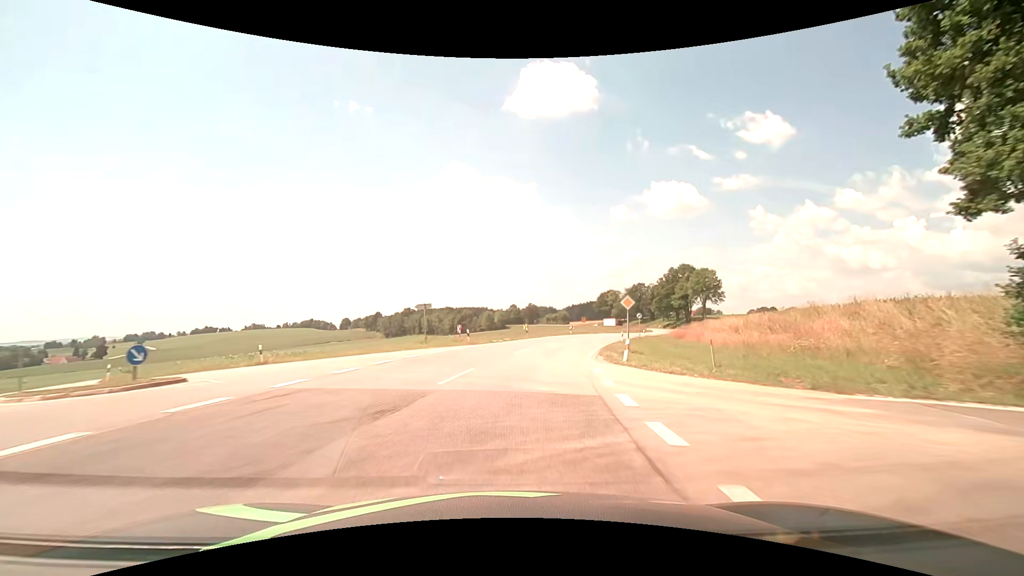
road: secondary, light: Day
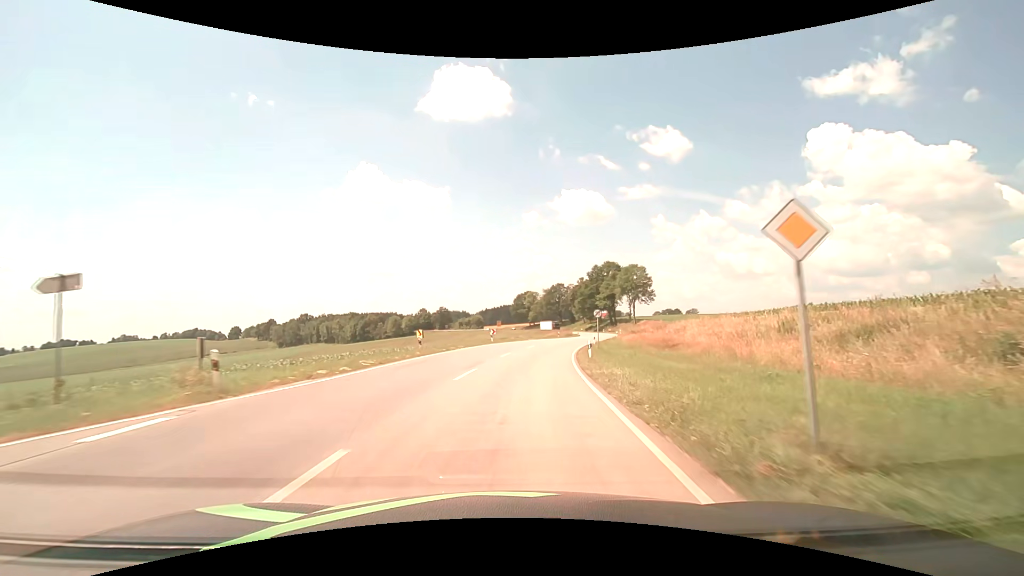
(+1.9, +21.5) m; +10°
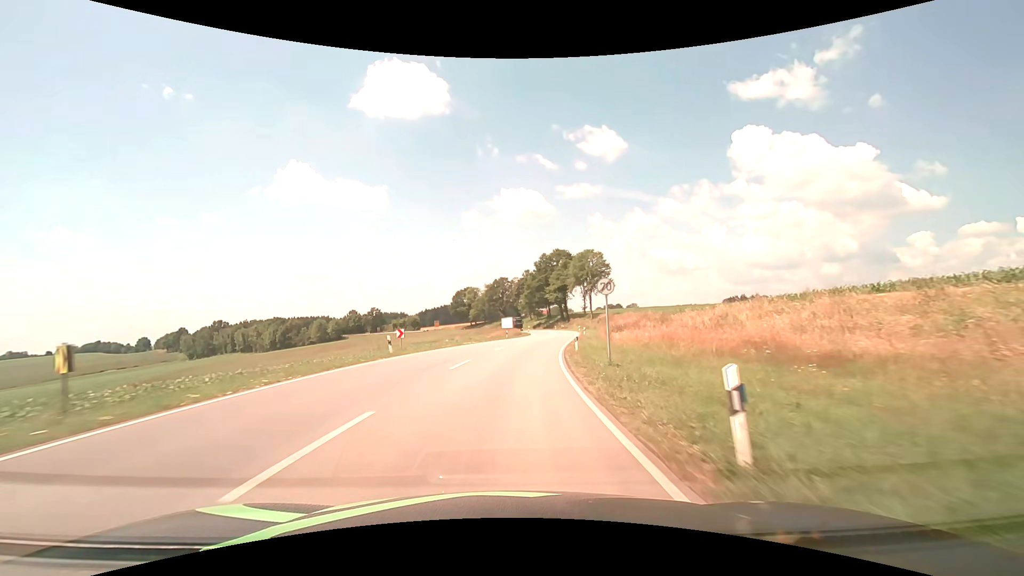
(+1.6, +21.4) m; +7°
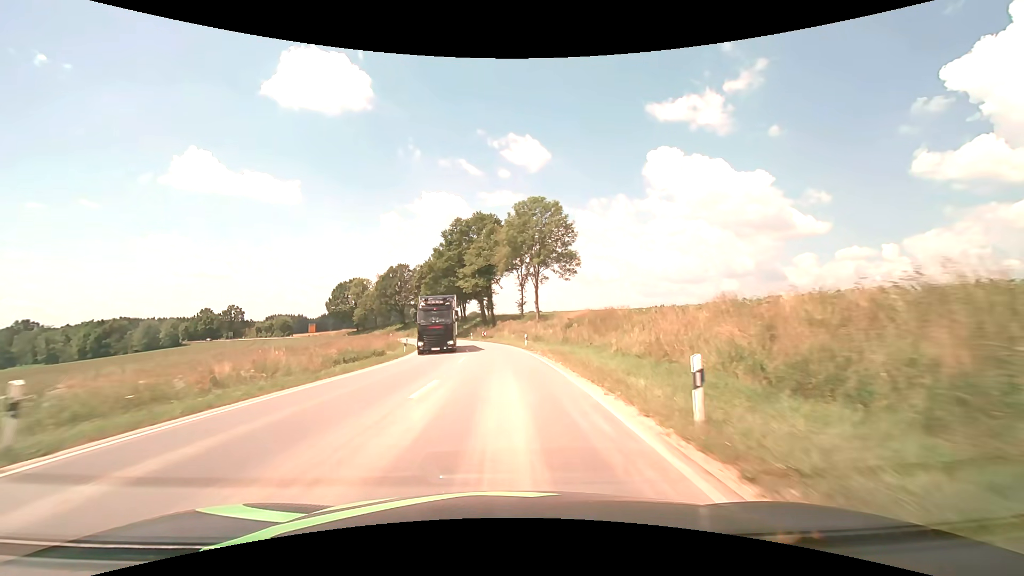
(+5.2, +53.5) m; +9°
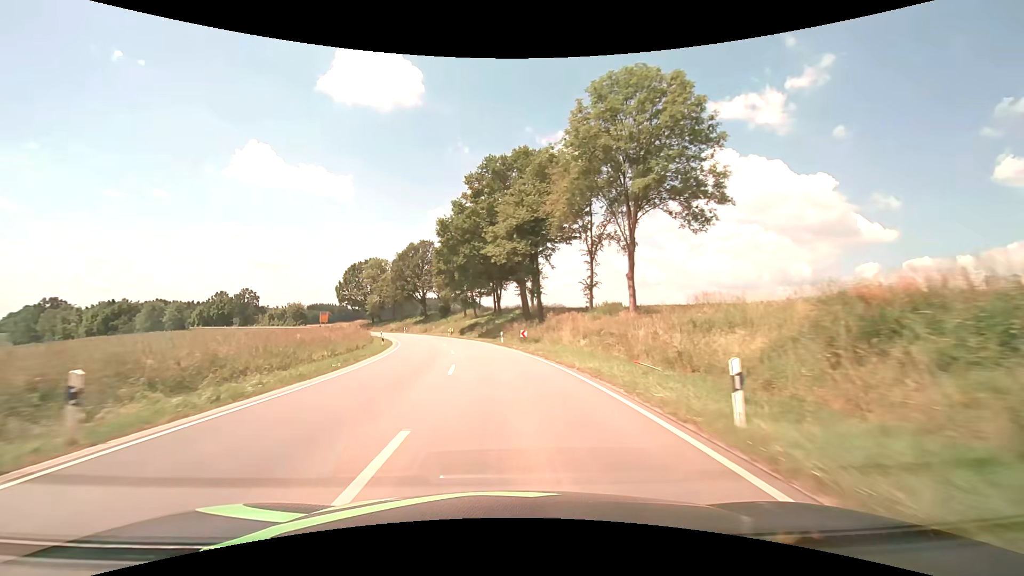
(-1.0, +32.2) m; -4°
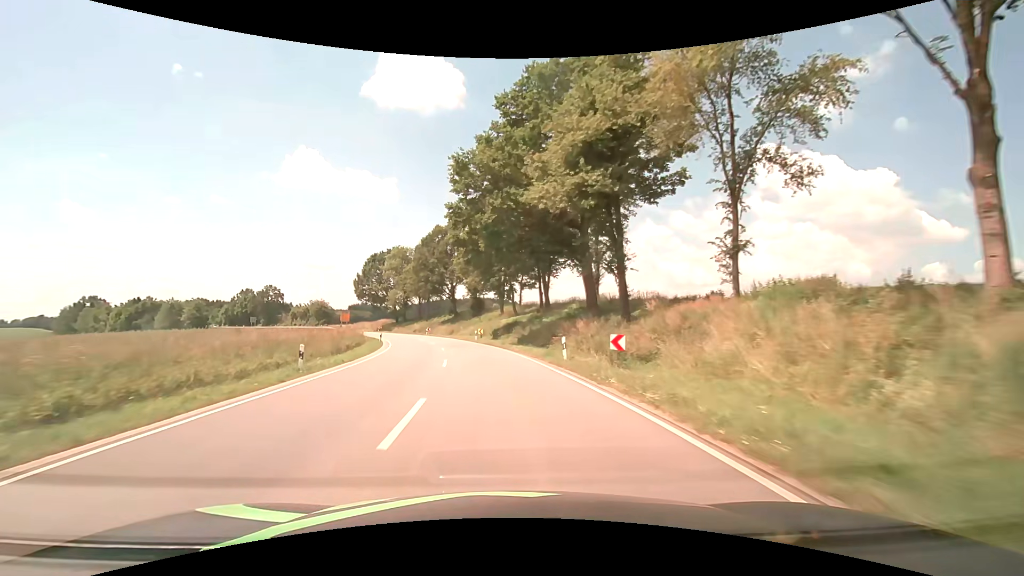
(-0.9, +21.4) m; -5°
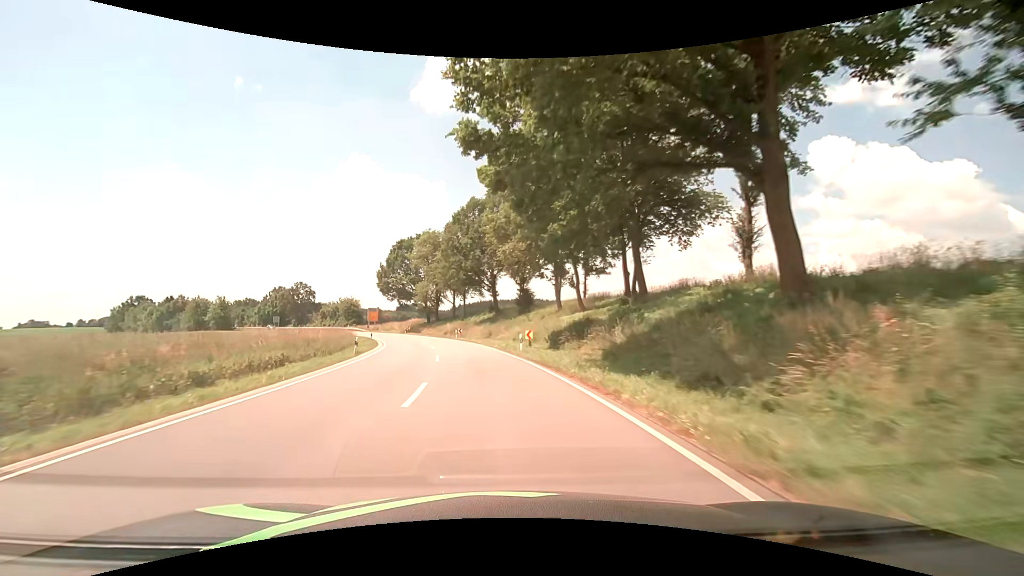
(-1.0, +21.5) m; -6°
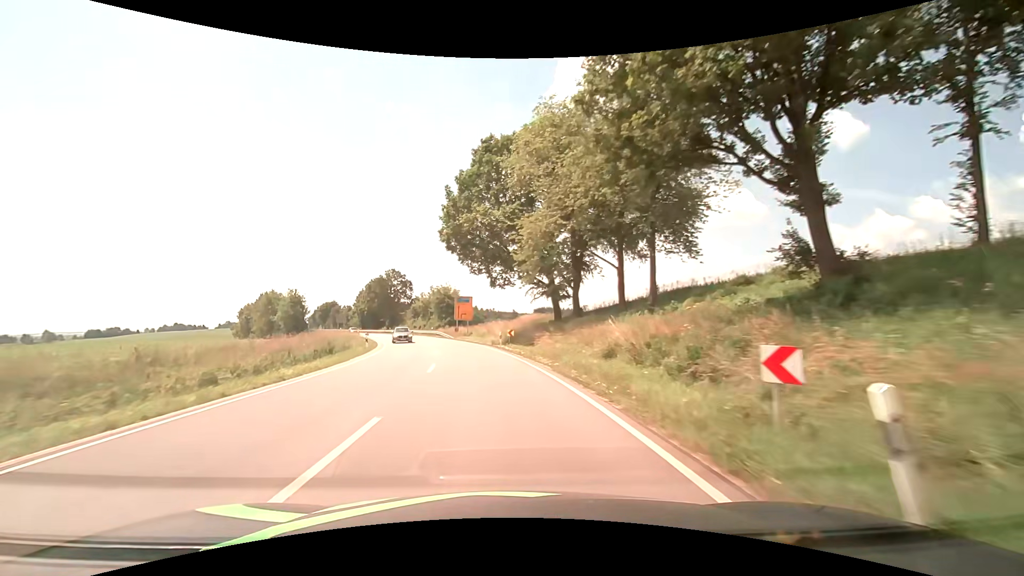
(-7.1, +53.5) m; -15°
(0, +10) (-1, +20) (-3, +30) (-5, +40) (-7, +49) (-10, +59) (-13, +68) (-17, +78) (-21, +87) (-25, +96) m
